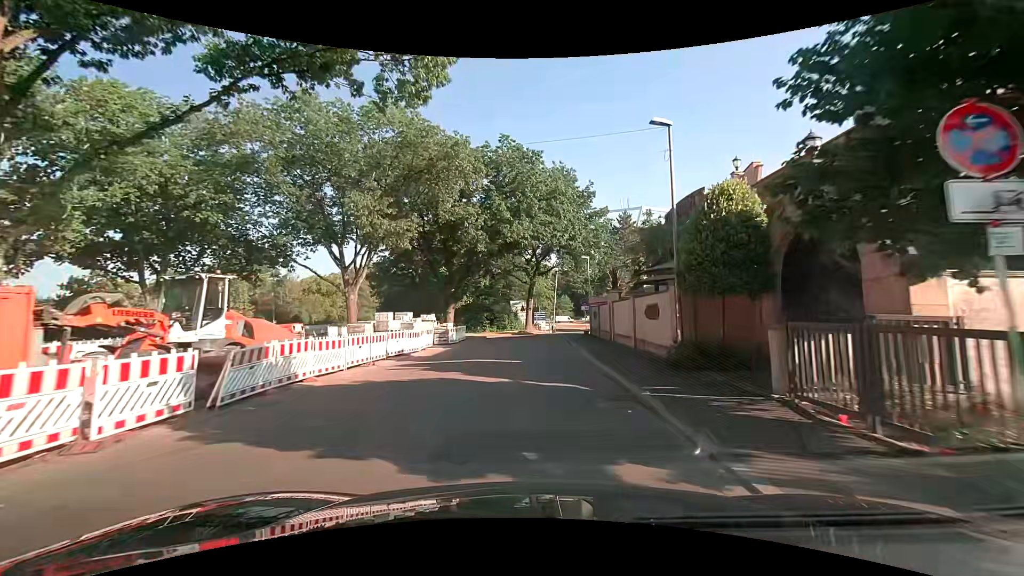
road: unclassified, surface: asphalt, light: Day
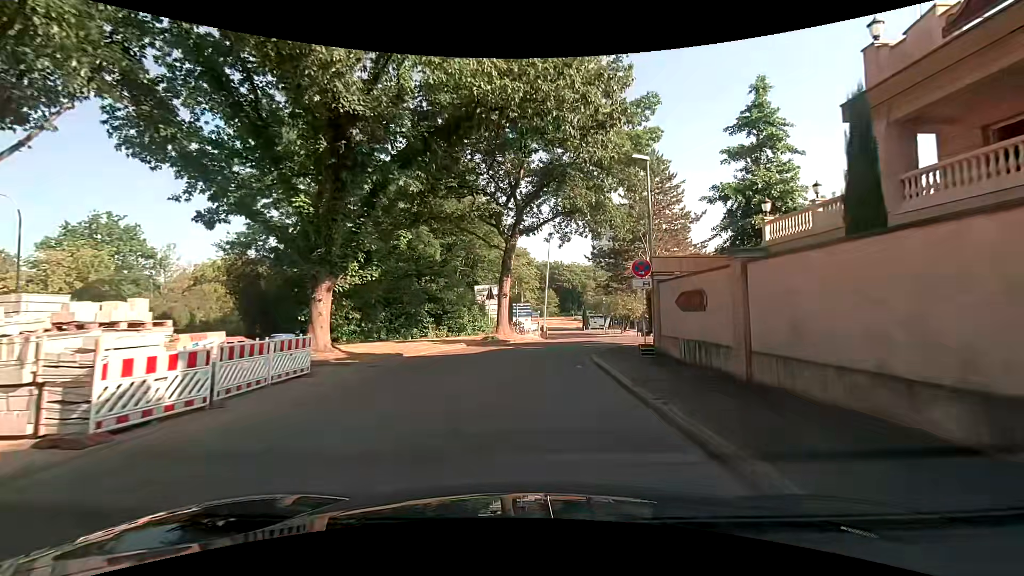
(+0.2, +24.4) m; +2°
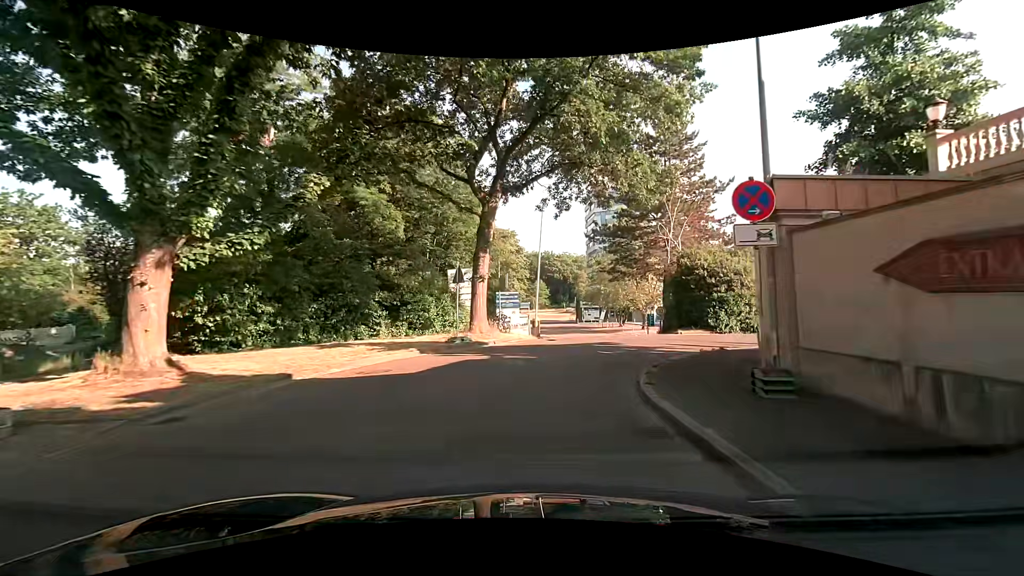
(+0.1, +8.1) m; +2°
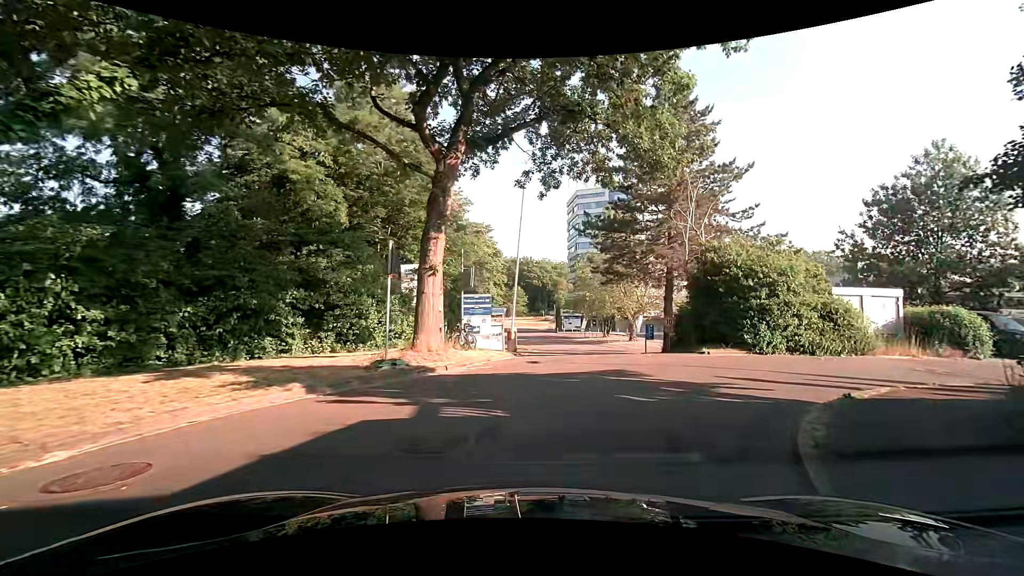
(+0.1, +6.5) m; +2°
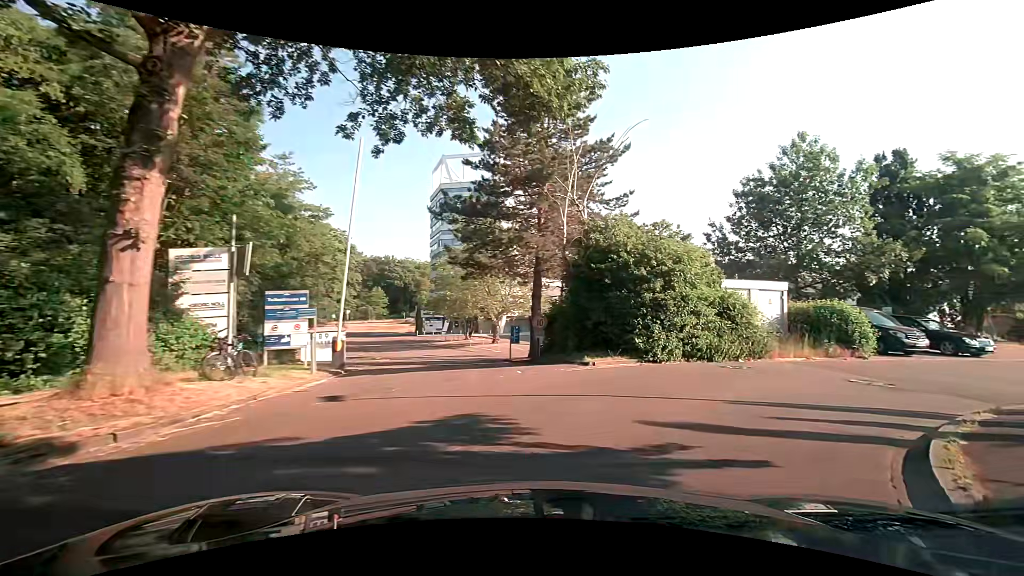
(+0.7, +5.5) m; +16°
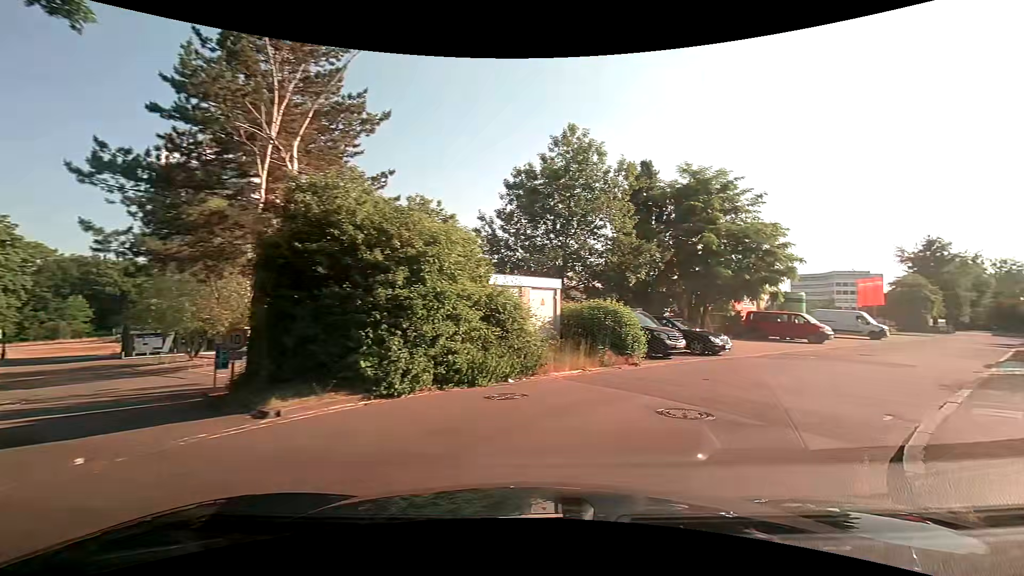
(+1.2, +5.3) m; +27°
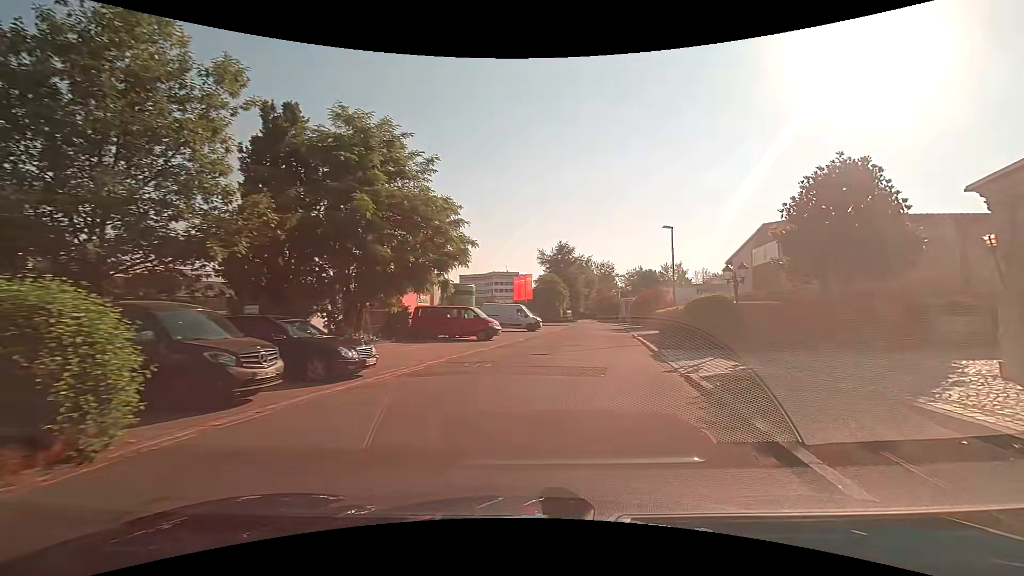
(+2.8, +8.7) m; +32°
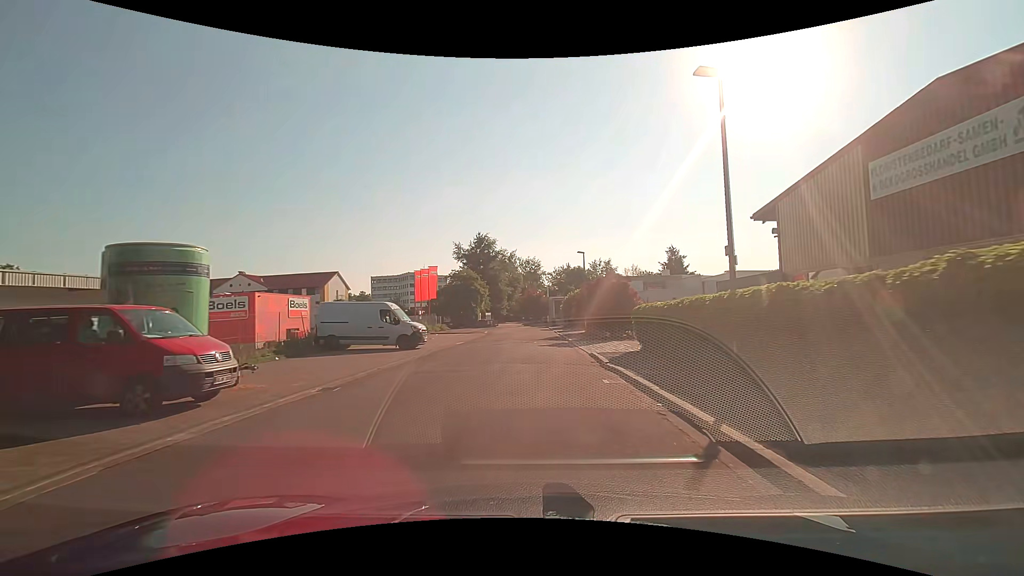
(+2.6, +19.2) m; +8°
